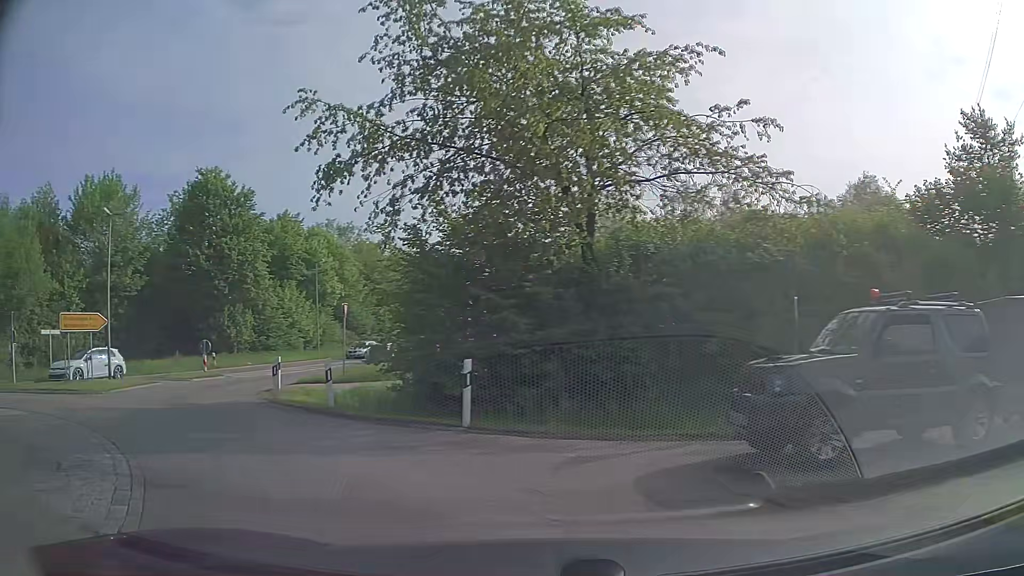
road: secondary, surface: asphalt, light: Day
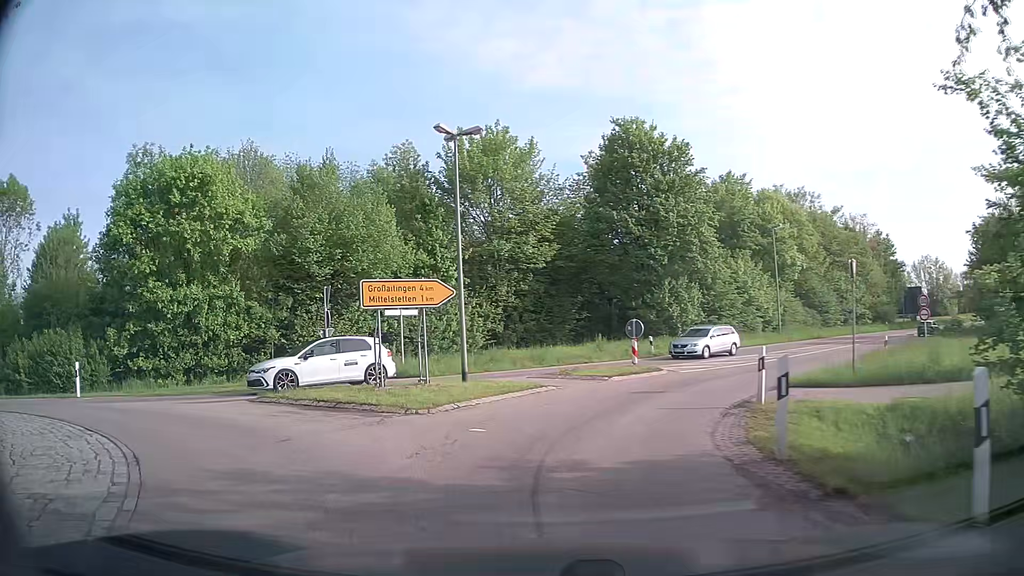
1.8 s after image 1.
(-3.2, +9.0) m; -38°
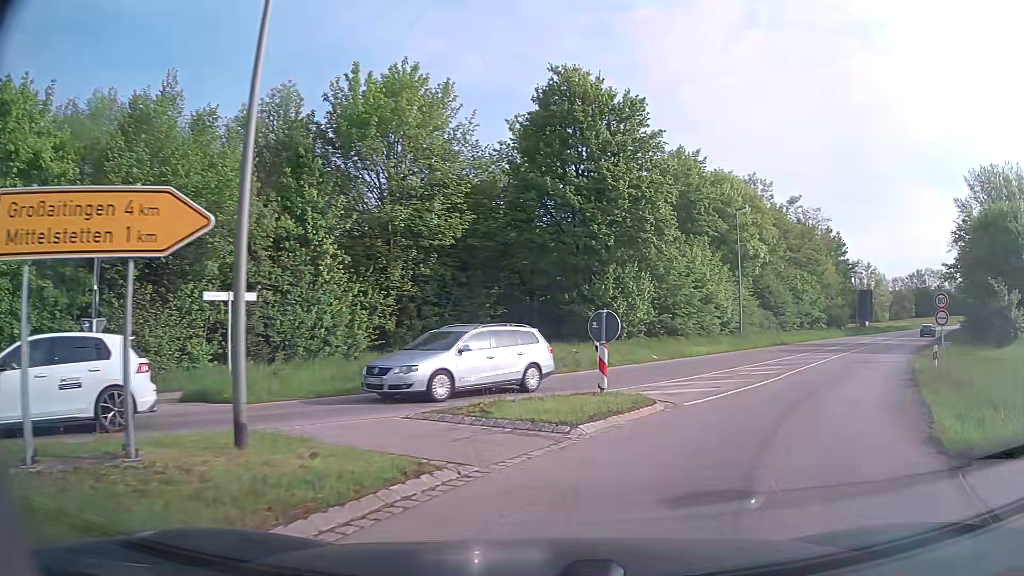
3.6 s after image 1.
(0.0, +9.8) m; +7°
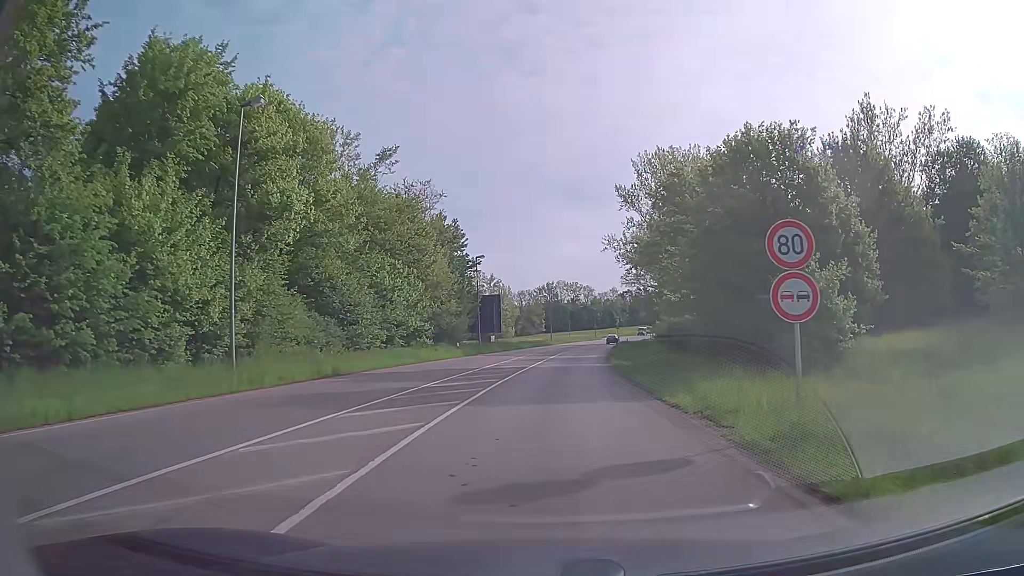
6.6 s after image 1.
(+9.5, +21.0) m; +33°
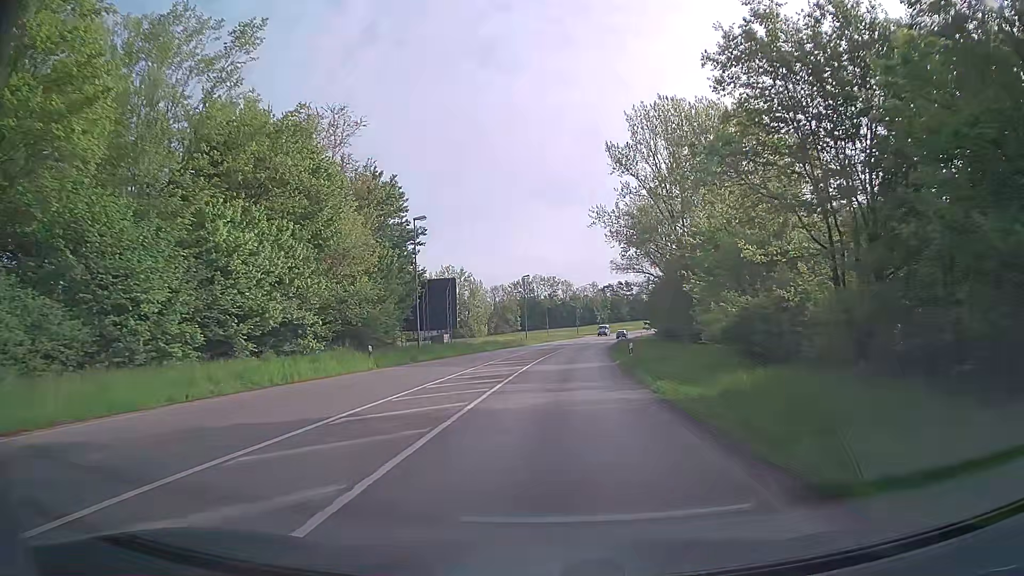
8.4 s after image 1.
(+0.3, +19.9) m; +2°
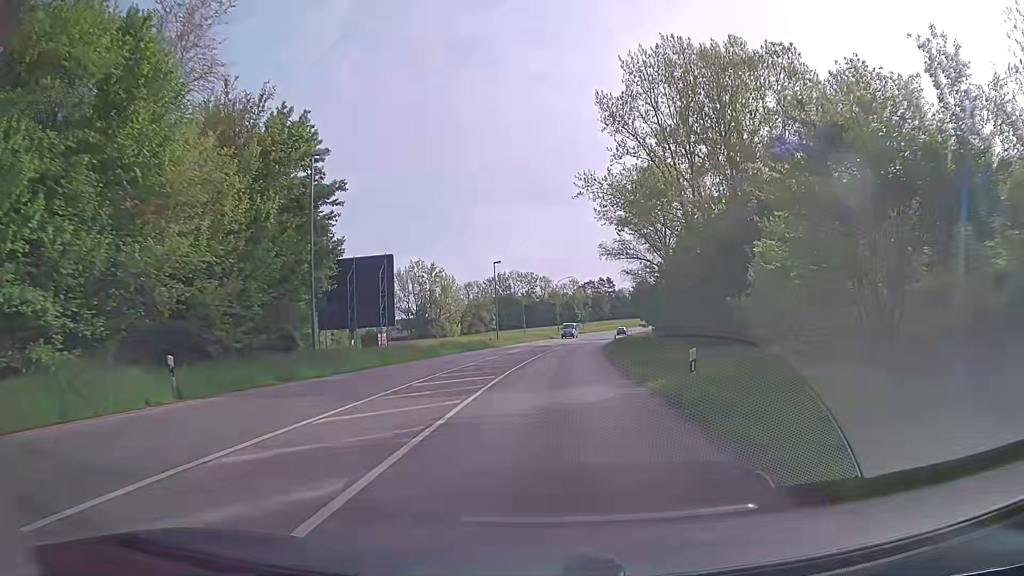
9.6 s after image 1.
(+0.2, +15.6) m; +1°
(0, +10) (0, +20) (+1, +30) (+2, +40) (+3, +50) (+4, +60) (+5, +70) (+6, +80) (+8, +90) (+9, +99) m
